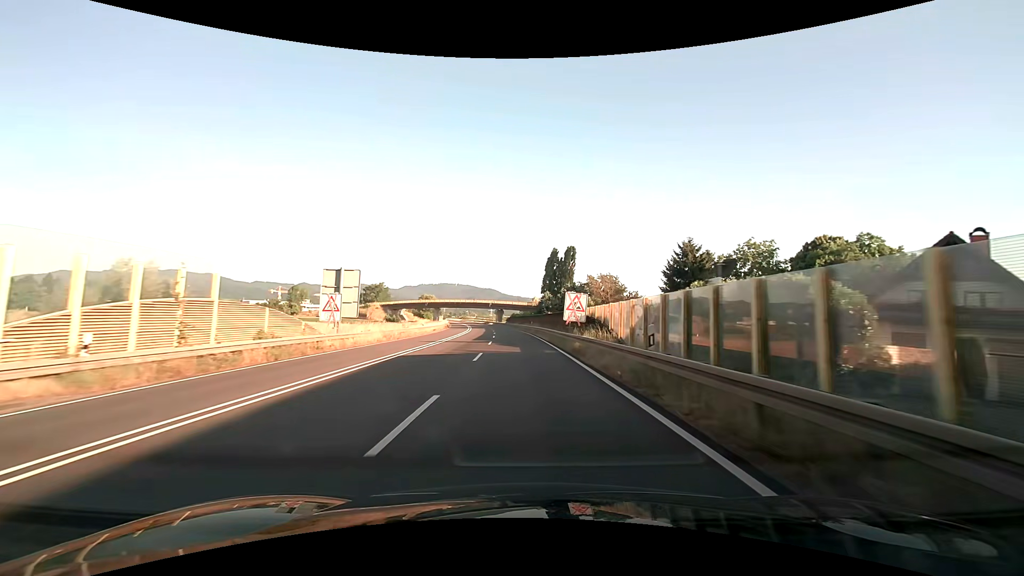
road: trunk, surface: asphalt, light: Day
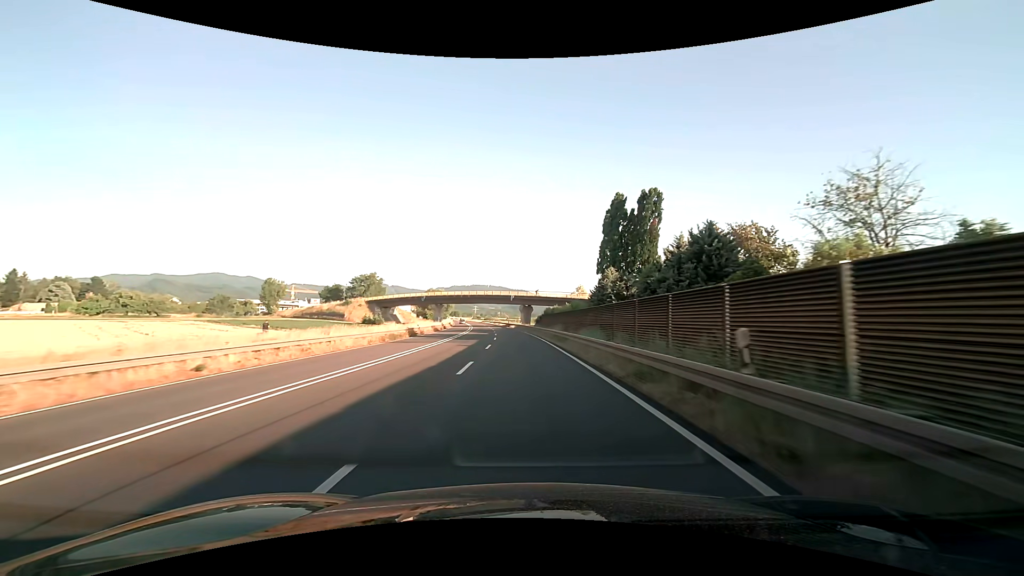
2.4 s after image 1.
(-1.6, +52.7) m; -4°
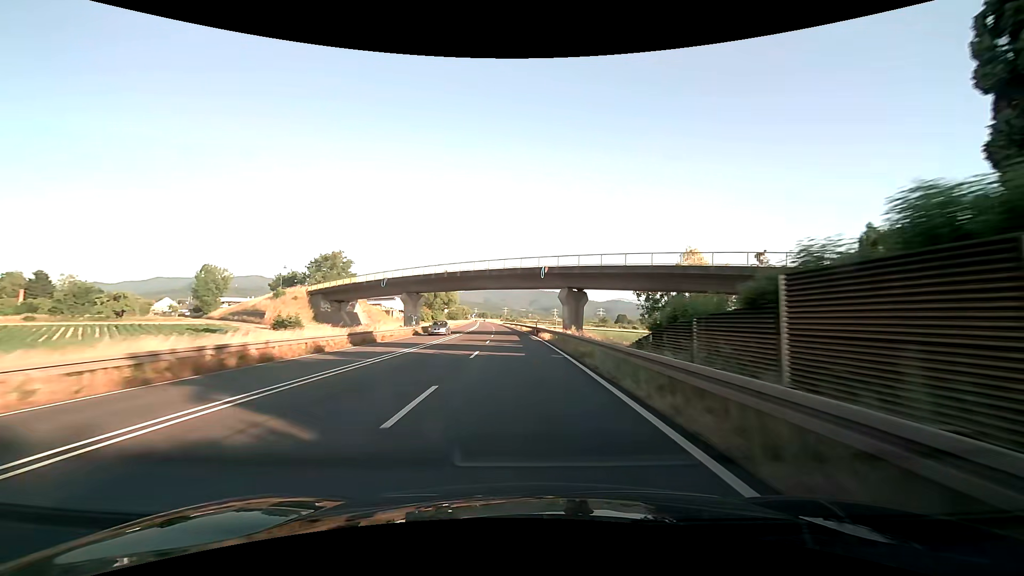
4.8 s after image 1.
(-1.7, +54.8) m; -4°
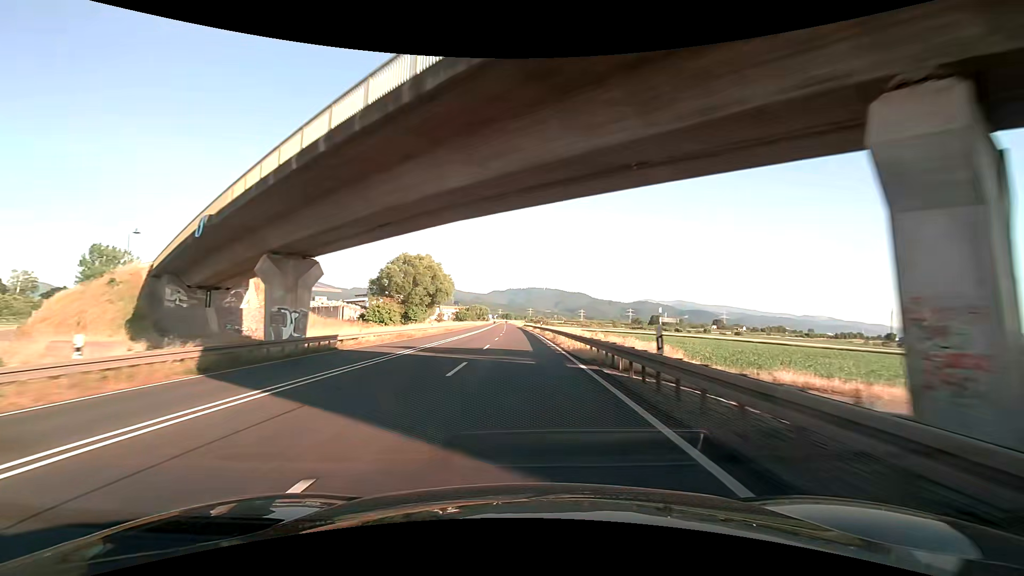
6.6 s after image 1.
(-1.0, +42.3) m; -3°
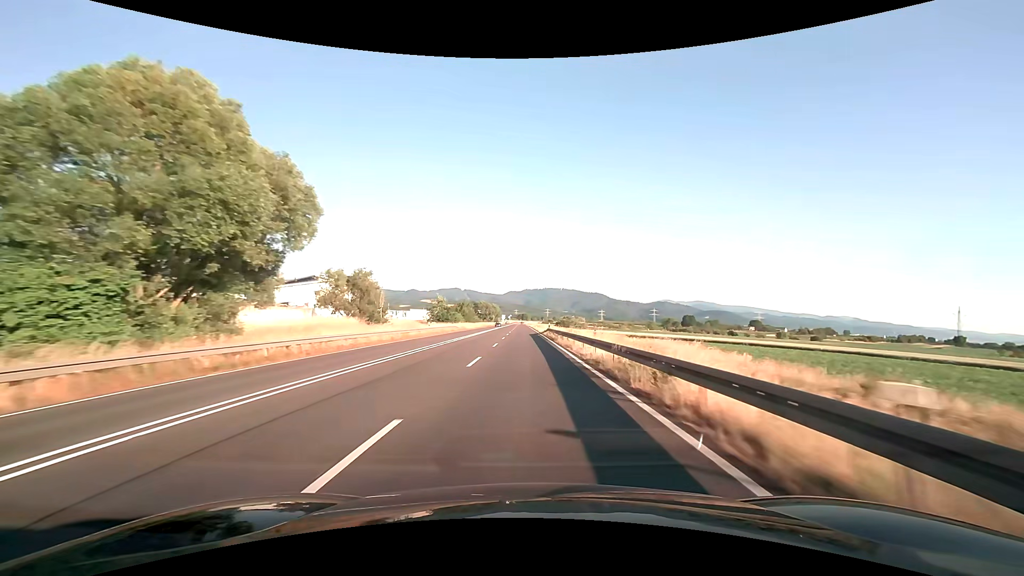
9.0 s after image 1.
(-1.1, +57.8) m; -2°
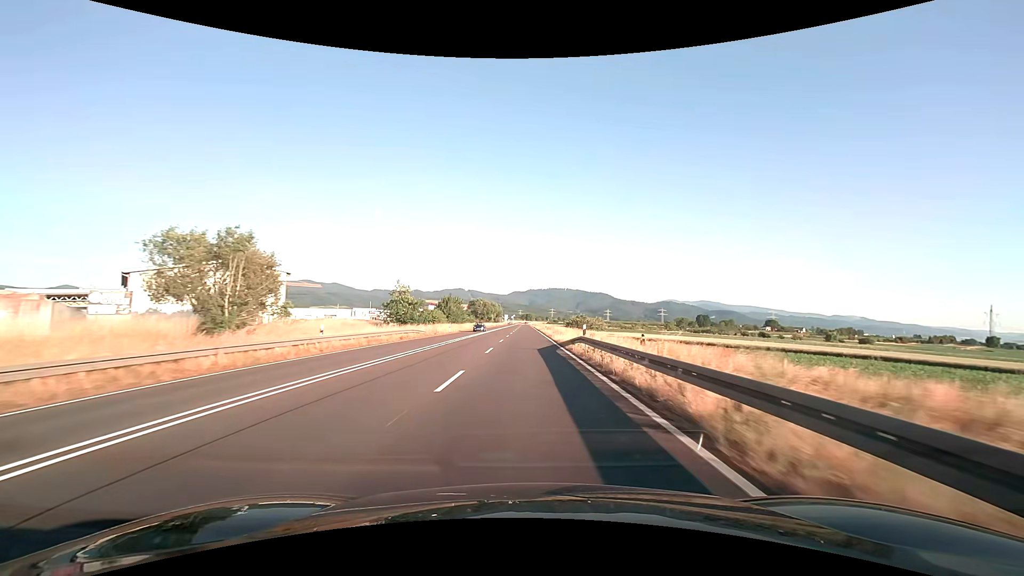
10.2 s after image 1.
(-0.1, +29.4) m; -1°
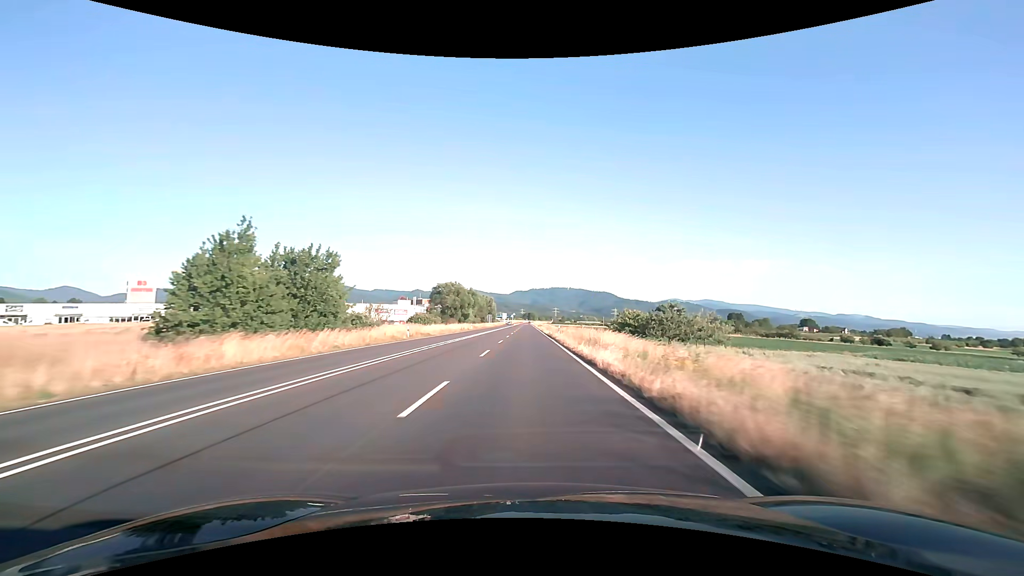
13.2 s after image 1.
(-0.2, +75.0) m; 0°
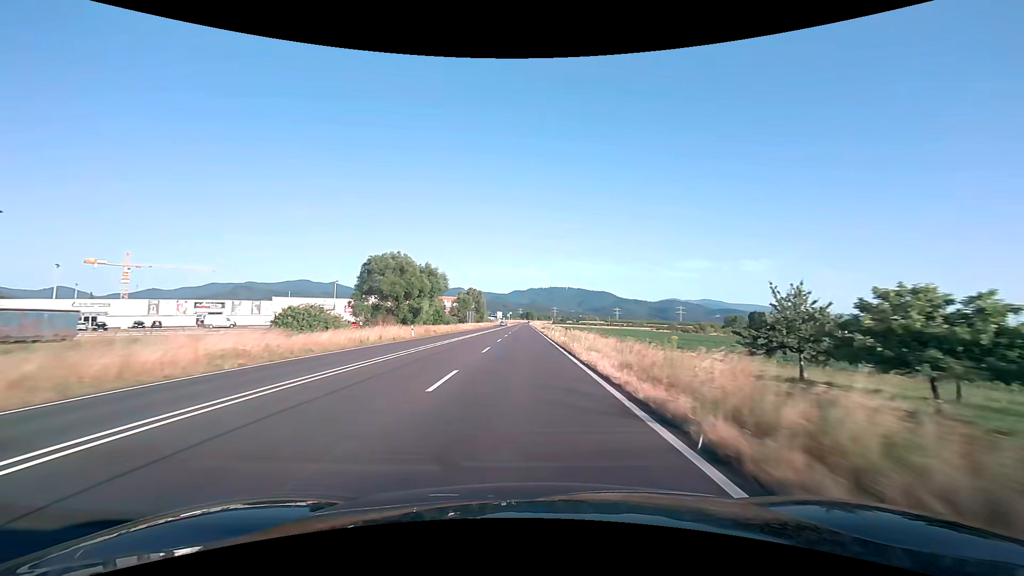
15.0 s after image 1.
(+0.1, +45.8) m; 0°
